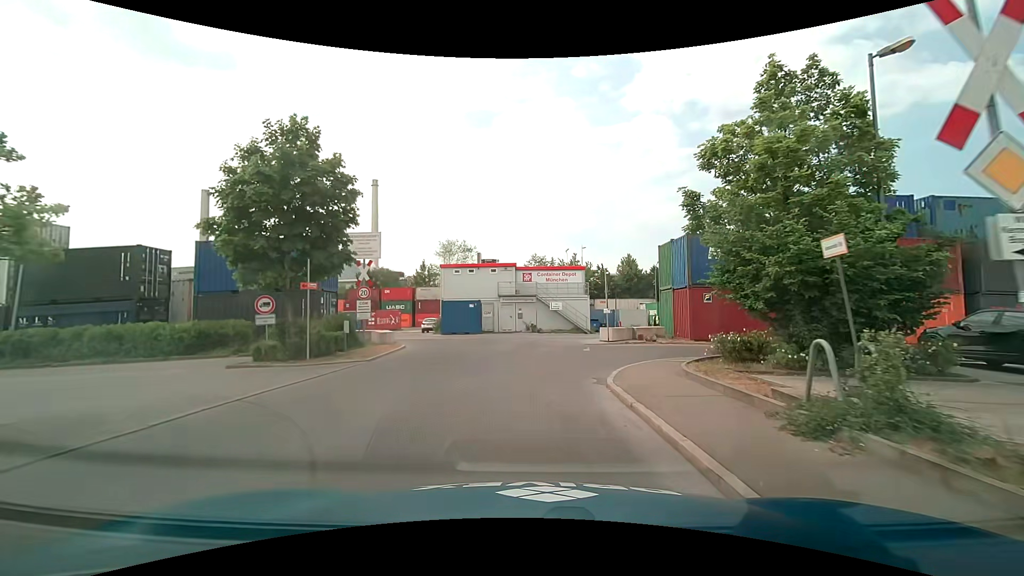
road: residential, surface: asphalt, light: Day
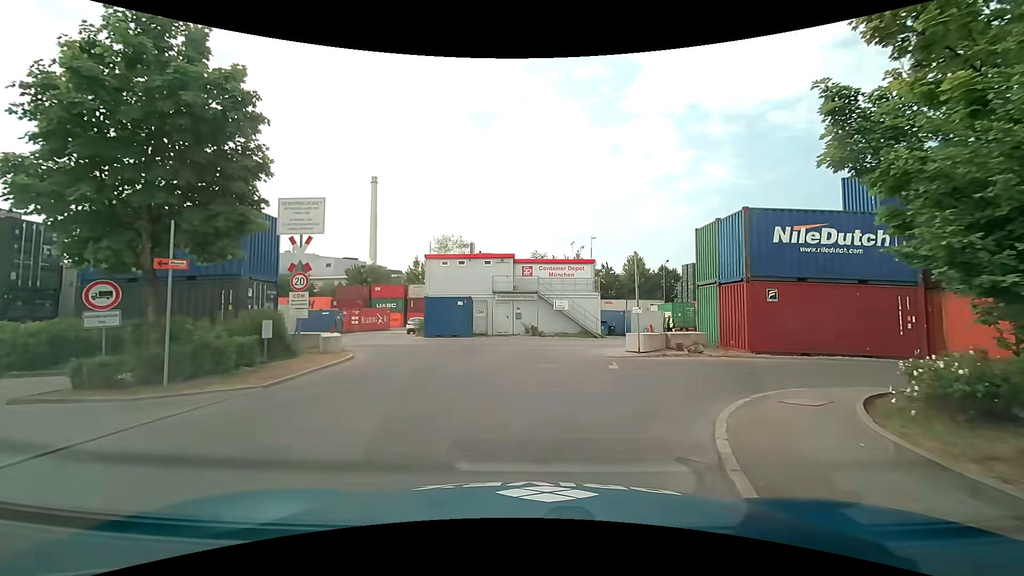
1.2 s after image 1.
(0.0, +6.1) m; 0°
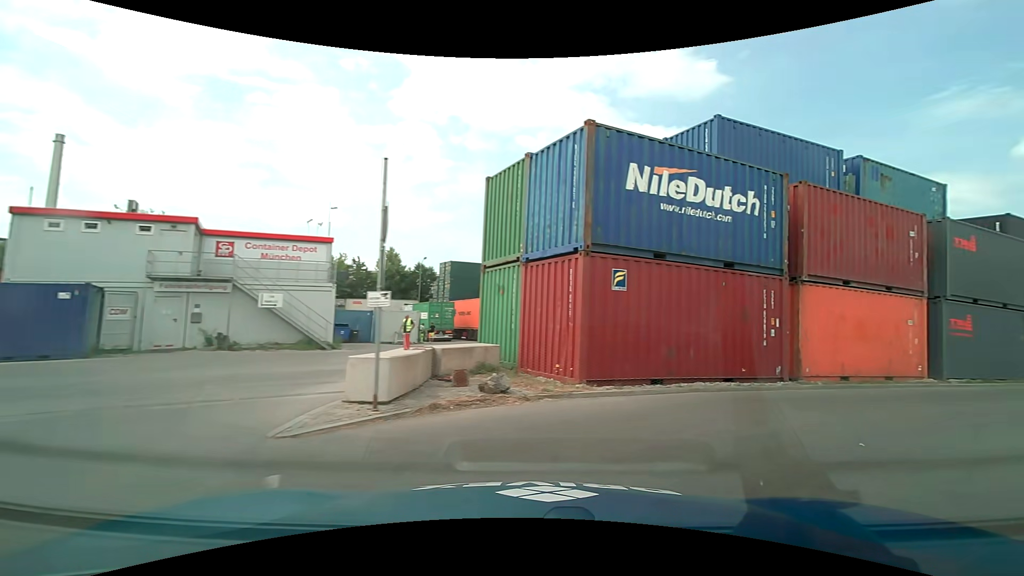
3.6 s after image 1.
(+1.4, +9.9) m; +29°
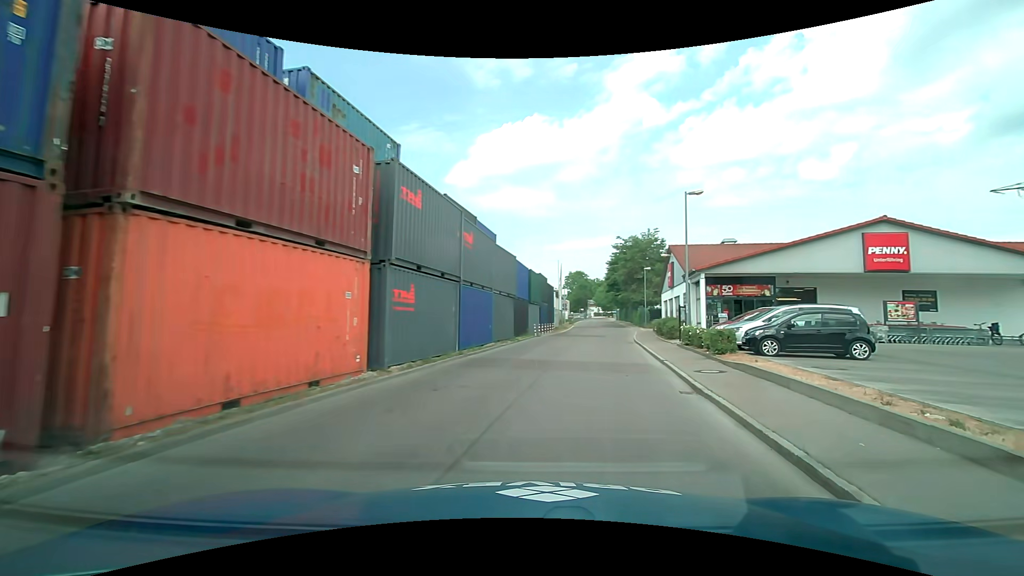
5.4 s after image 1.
(+4.1, +7.3) m; +54°
(+1, +10) (+2, +20) (+3, +30) (+4, +40) (+6, +50) (+7, +60) (+8, +70) (+9, +79) (+10, +89) (+11, +99) m
